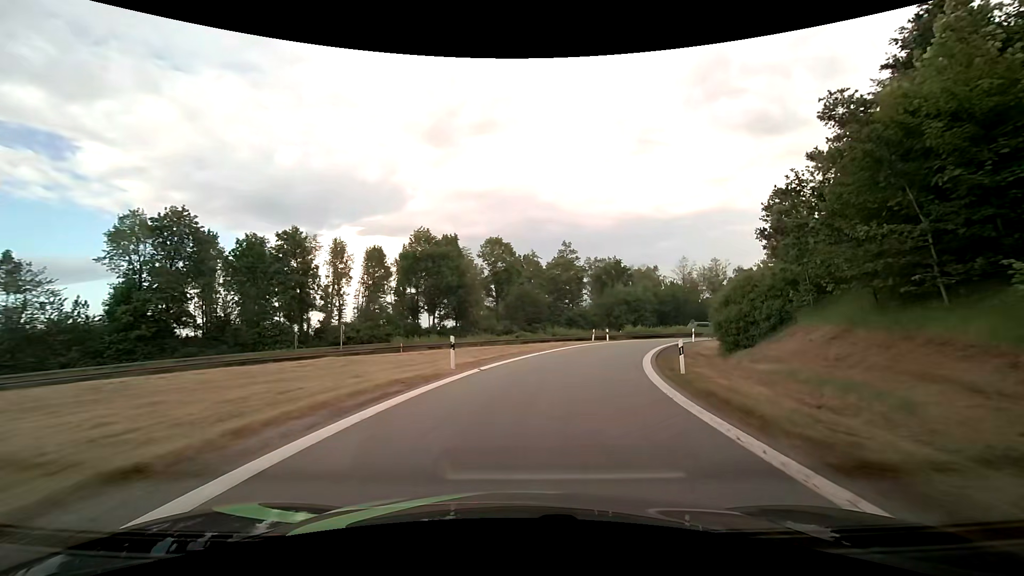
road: motorway_link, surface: asphalt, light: Day
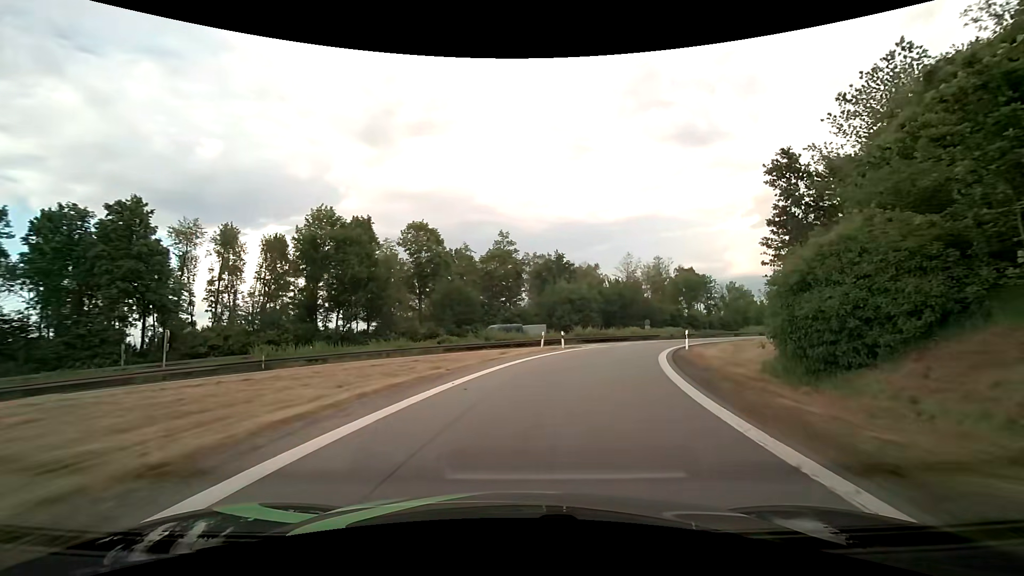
(+0.8, +13.3) m; +7°
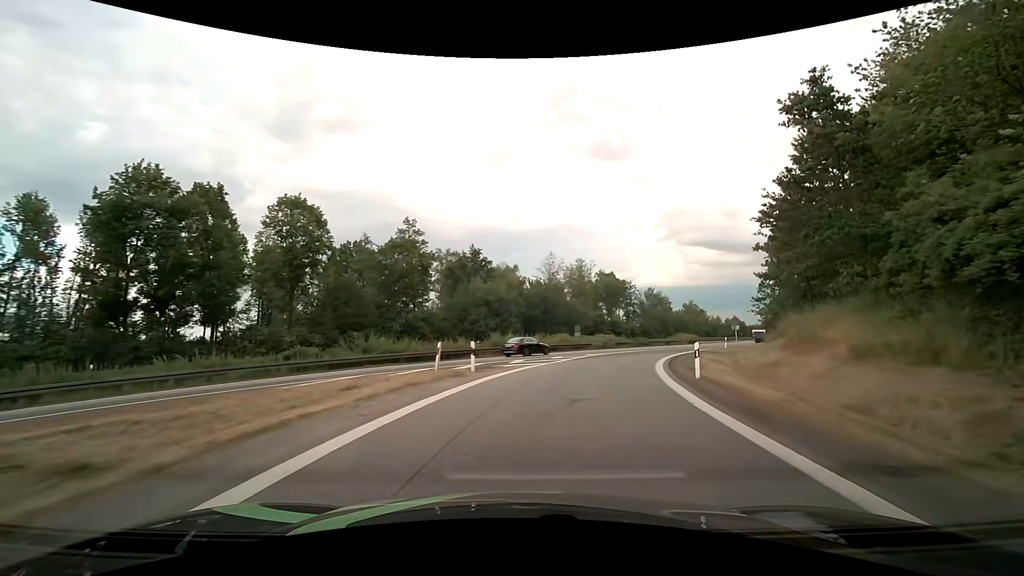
(+1.0, +13.3) m; +9°
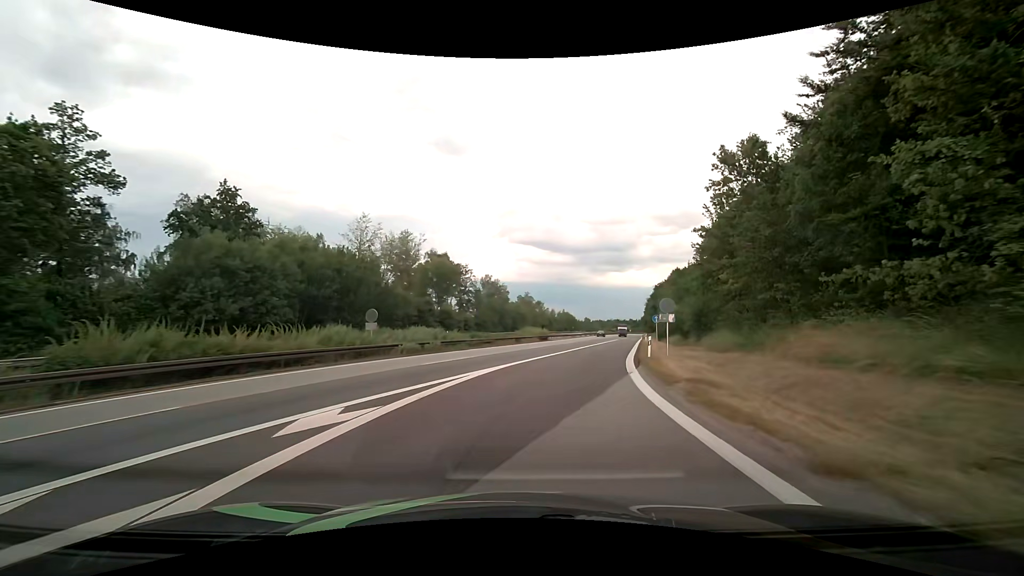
(+4.9, +26.8) m; +19°
